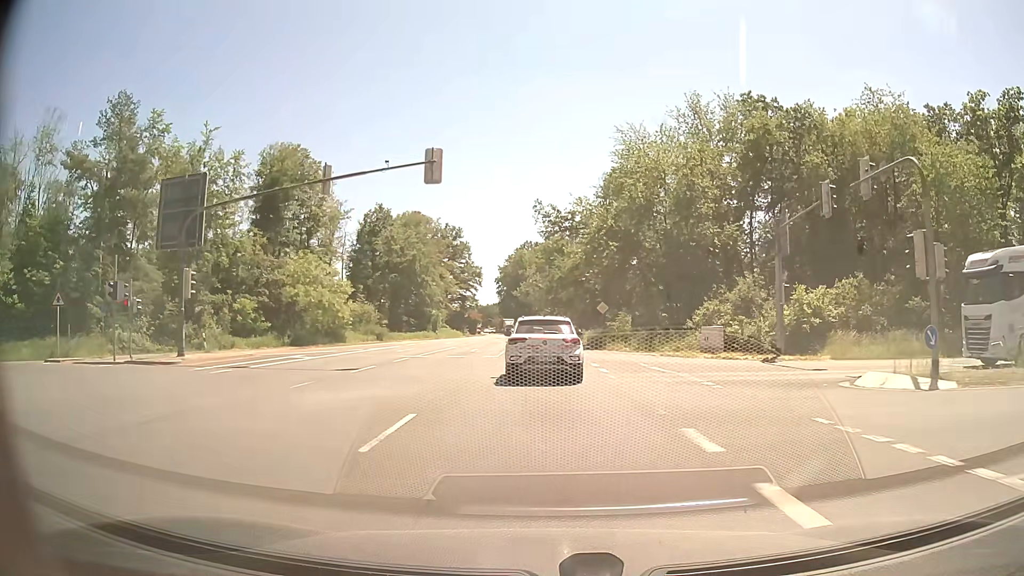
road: primary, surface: asphalt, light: Day
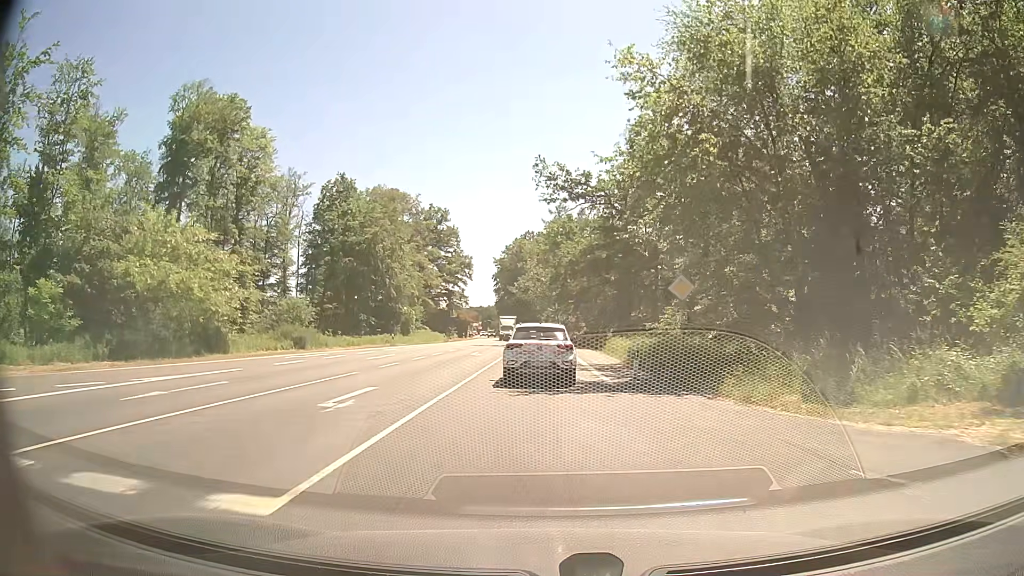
(+0.1, +25.3) m; 0°
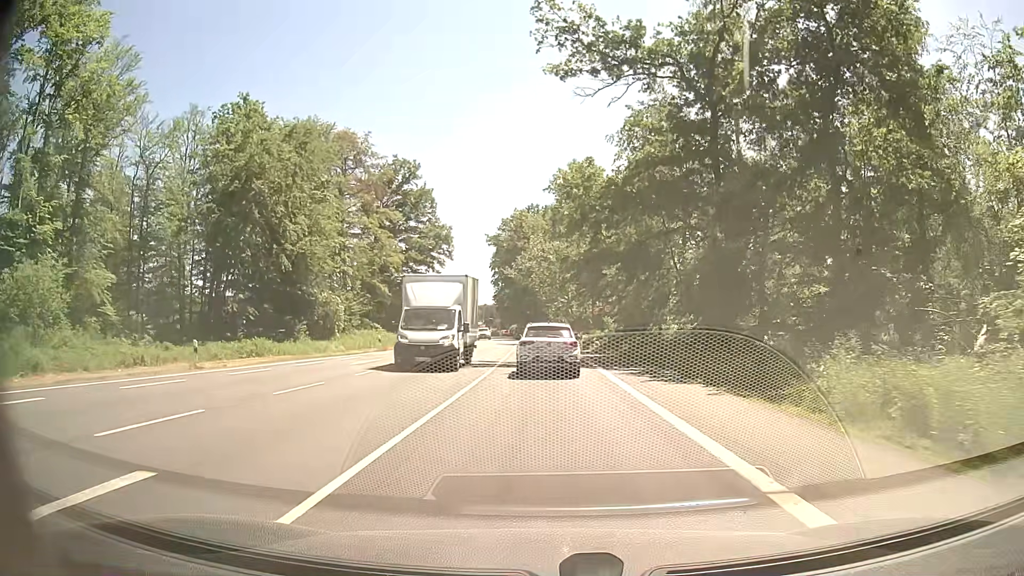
(-0.2, +35.0) m; 0°
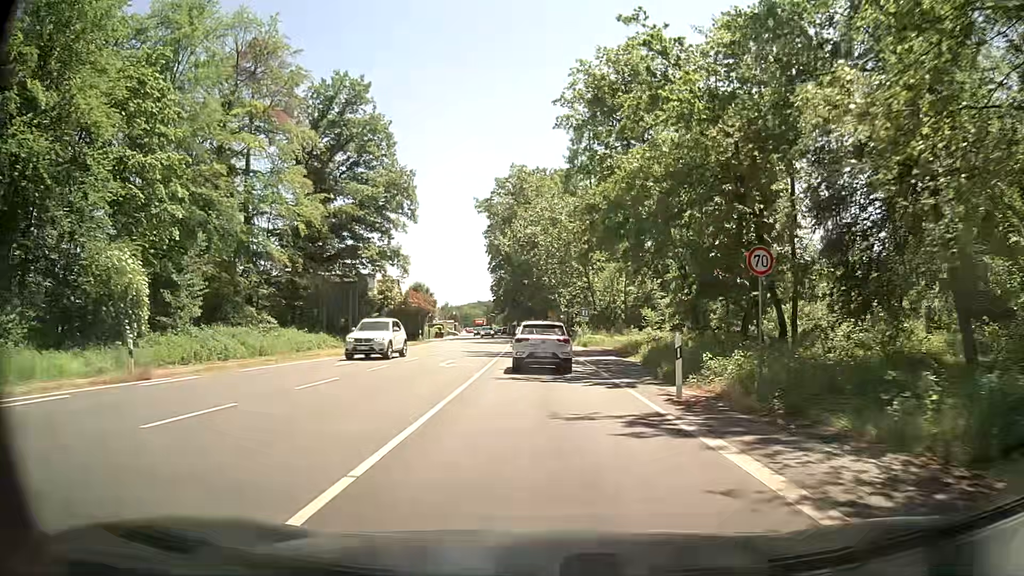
(-0.3, +29.7) m; -1°
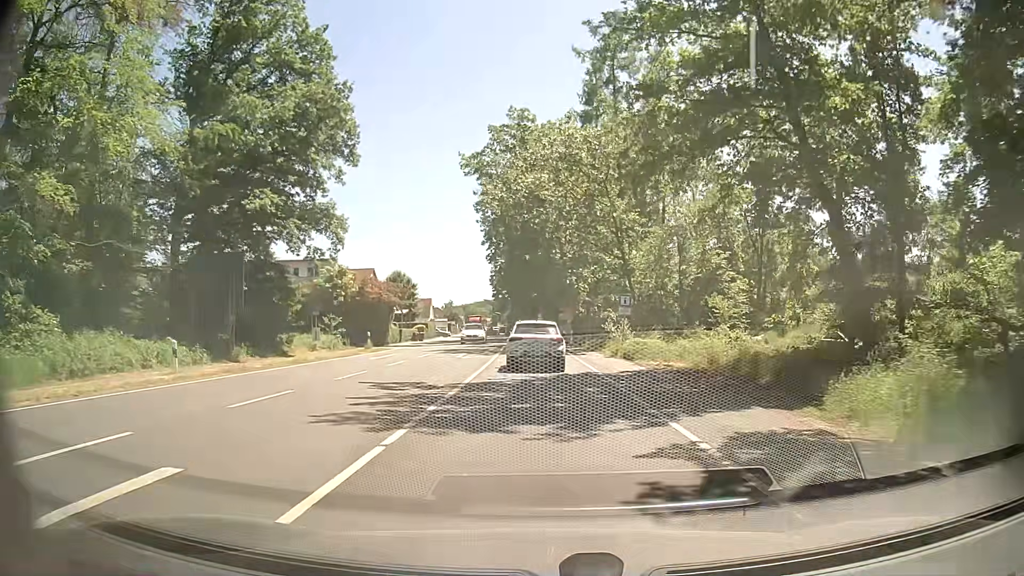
(-0.2, +21.7) m; -1°
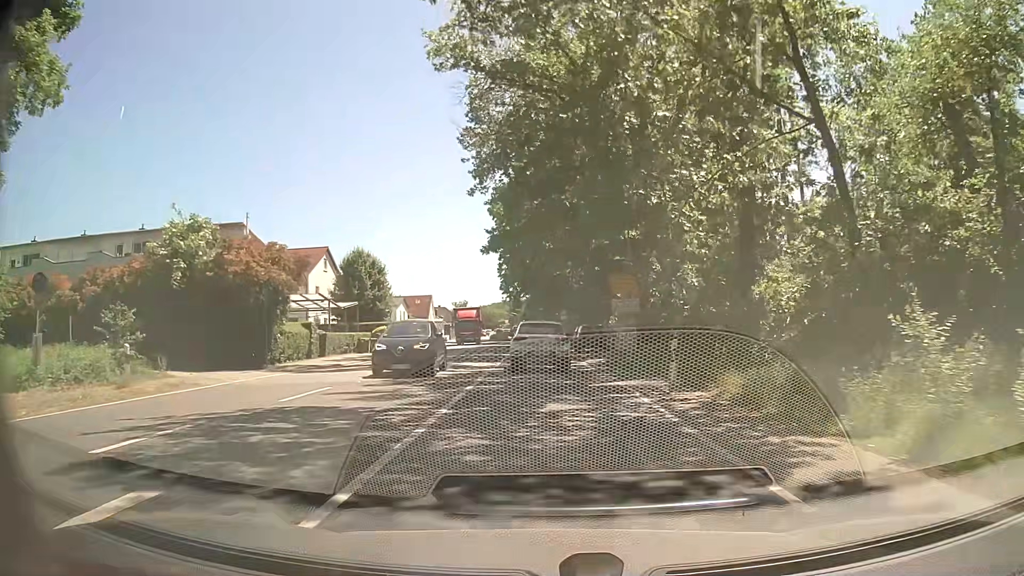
(-0.3, +27.9) m; -1°
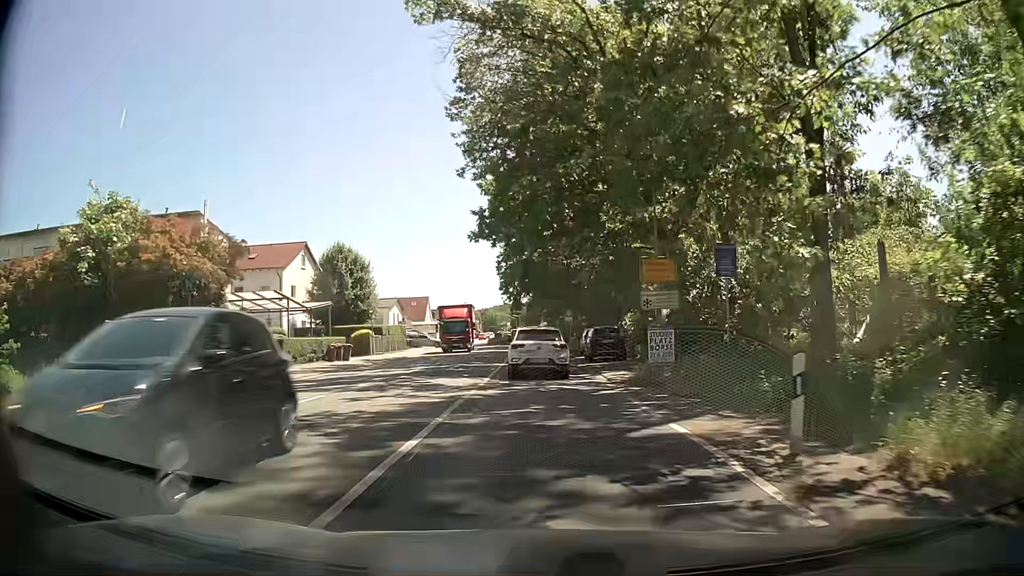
(0.0, +6.8) m; -1°
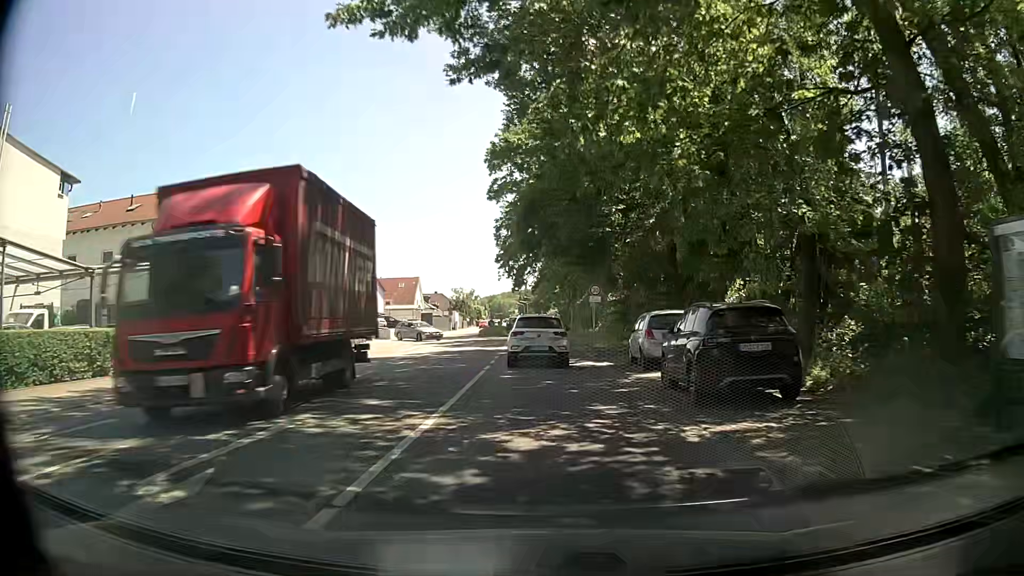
(-0.1, +19.9) m; -1°
(0, +10) (0, +20) (0, +30) (0, +40) (-1, +50) (-1, +60) (-1, +70) (-2, +80) (-3, +90) (-3, +100) m
